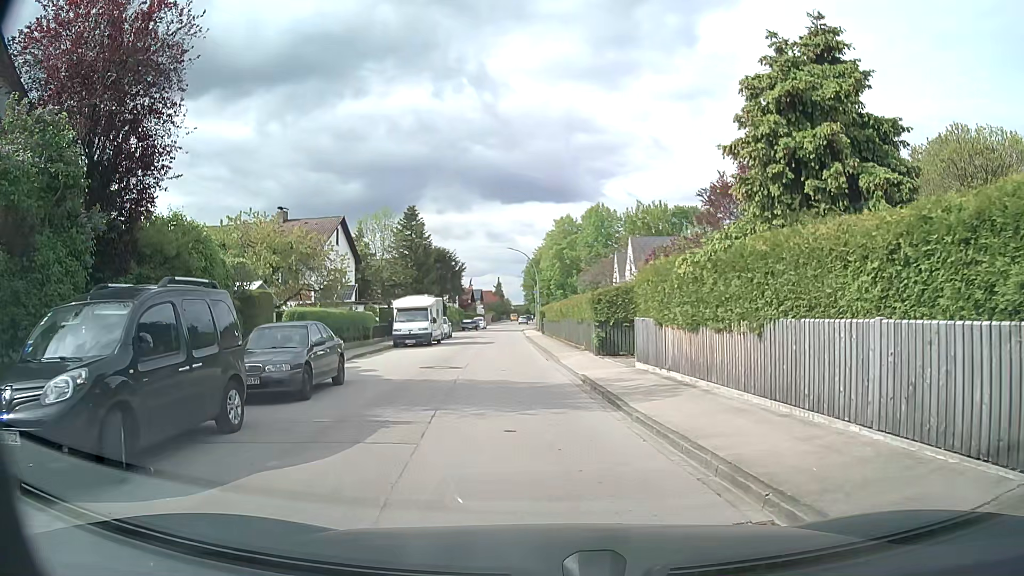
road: residential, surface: asphalt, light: Day
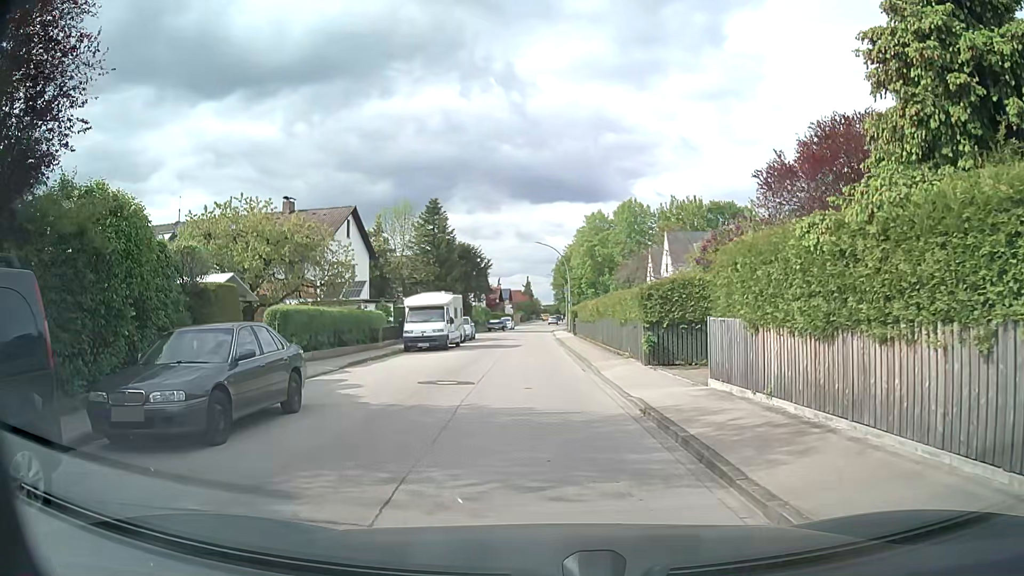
(-0.1, +4.5) m; -3°
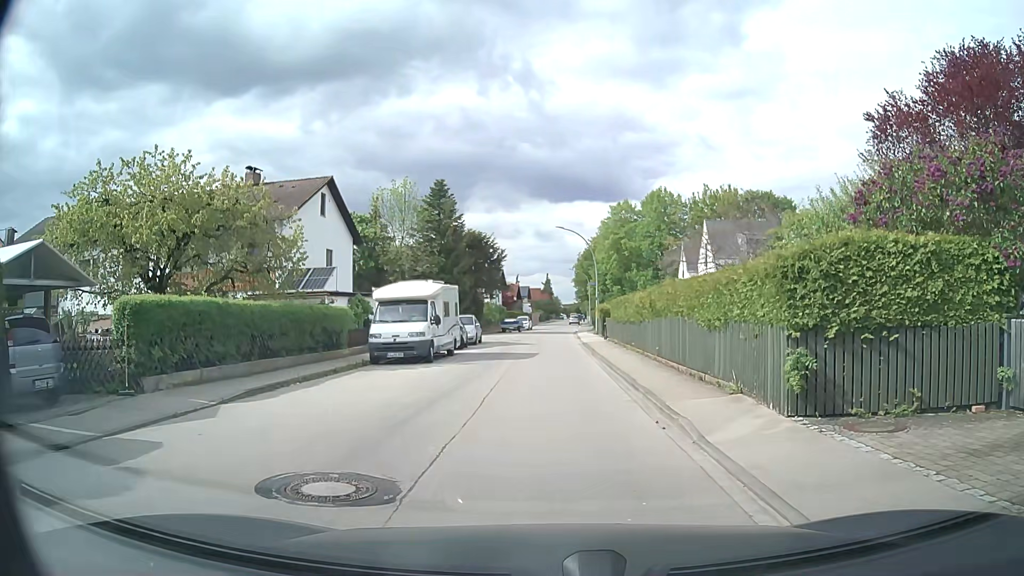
(-0.1, +9.1) m; -2°
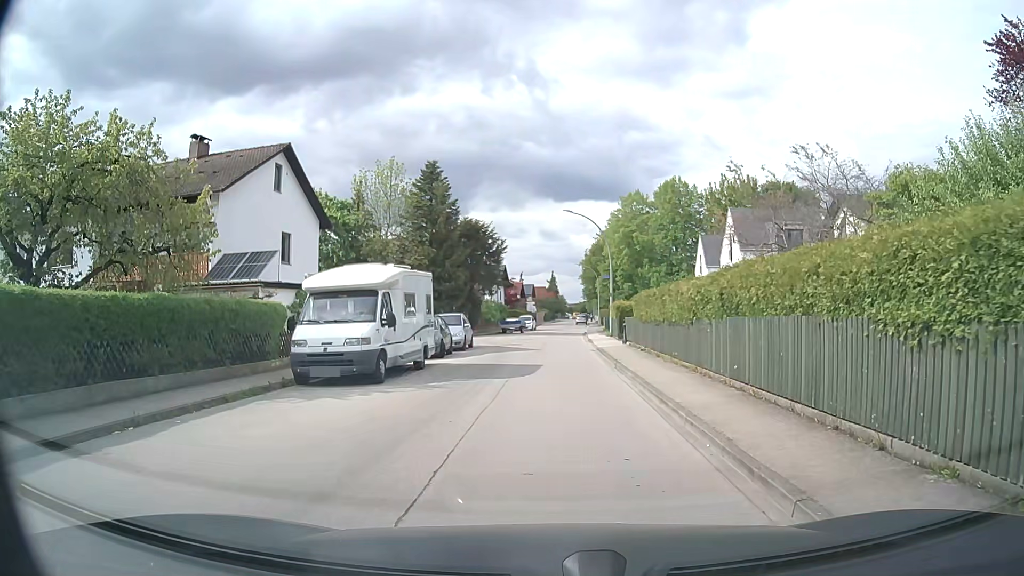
(+0.1, +7.0) m; 0°
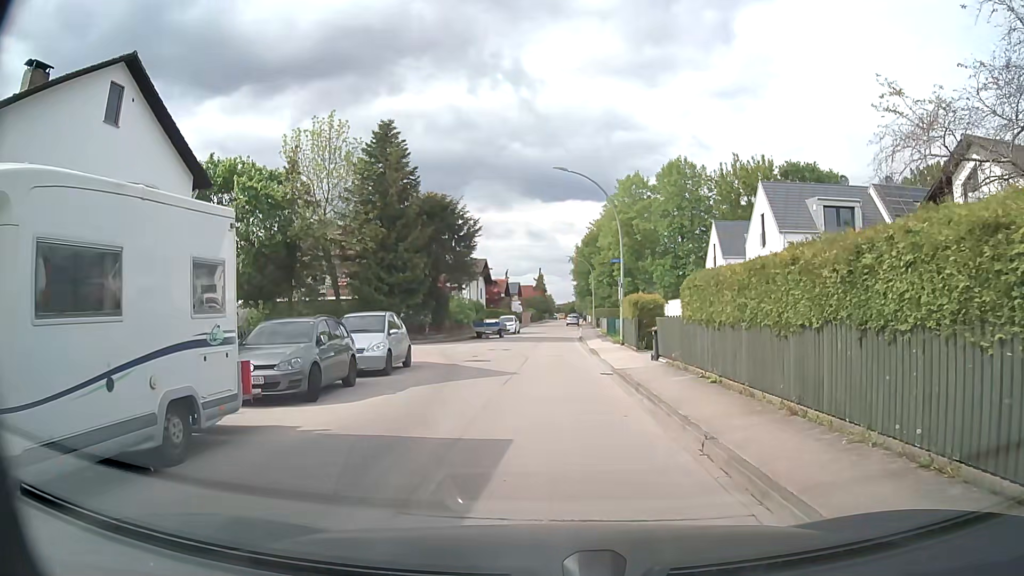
(+0.1, +11.8) m; +1°
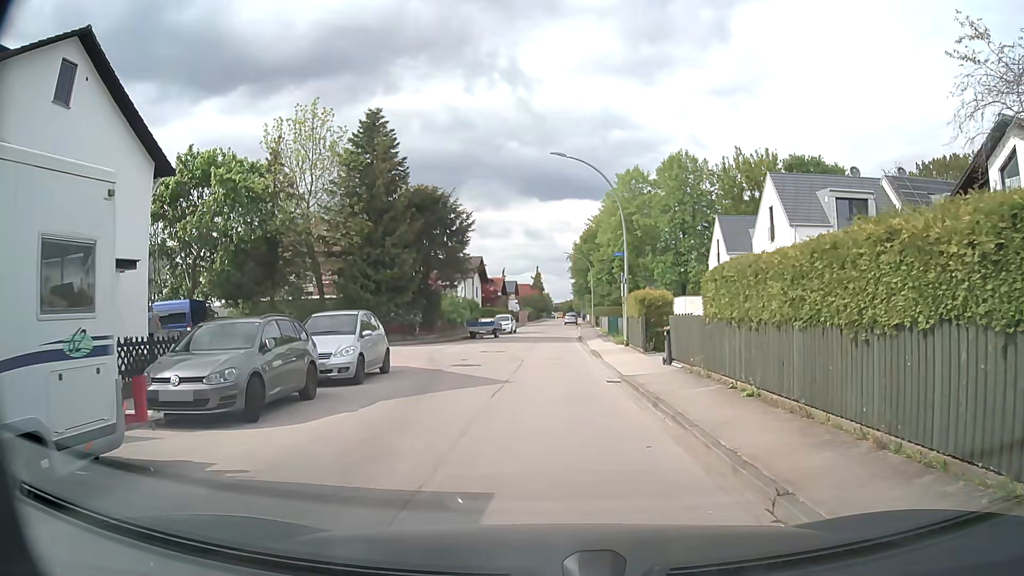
(0.0, +2.4) m; +1°
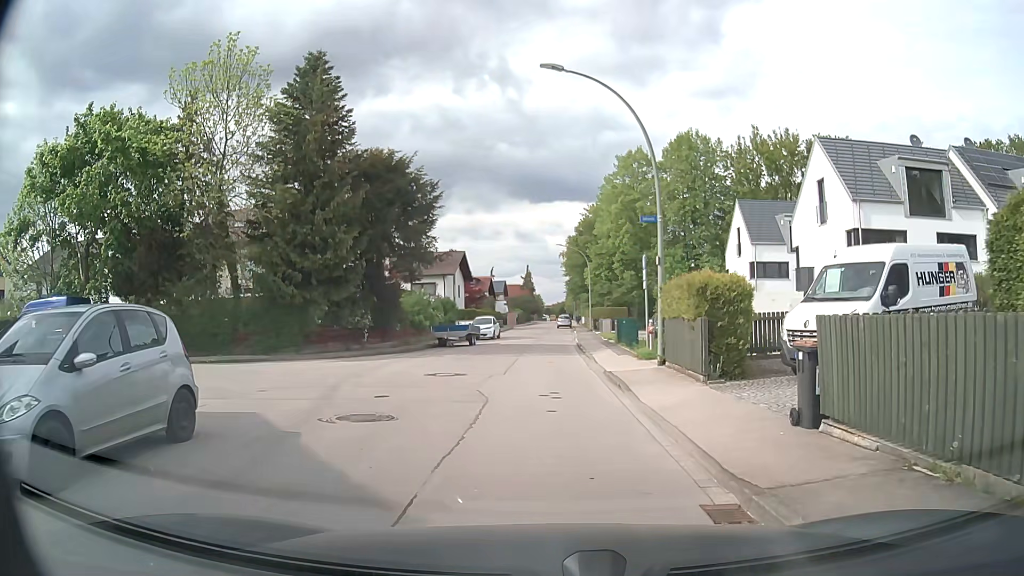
(0.0, +9.6) m; 0°
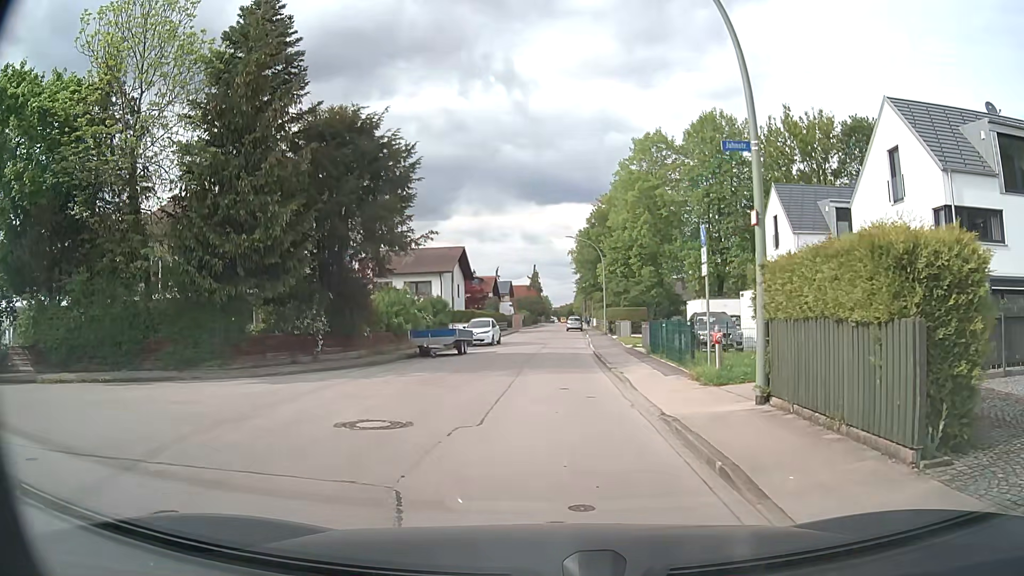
(0.0, +7.2) m; 0°
